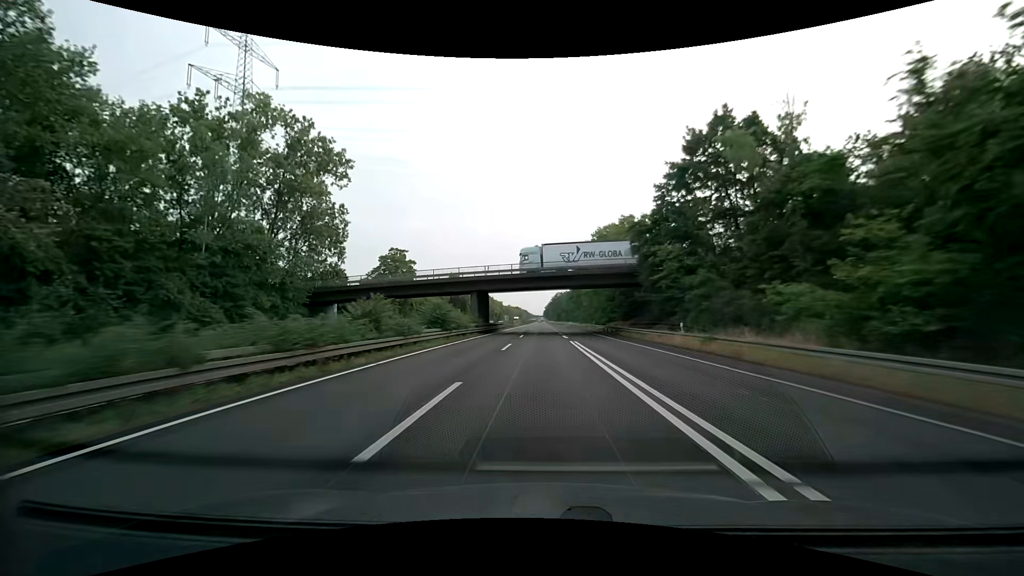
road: trunk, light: Day
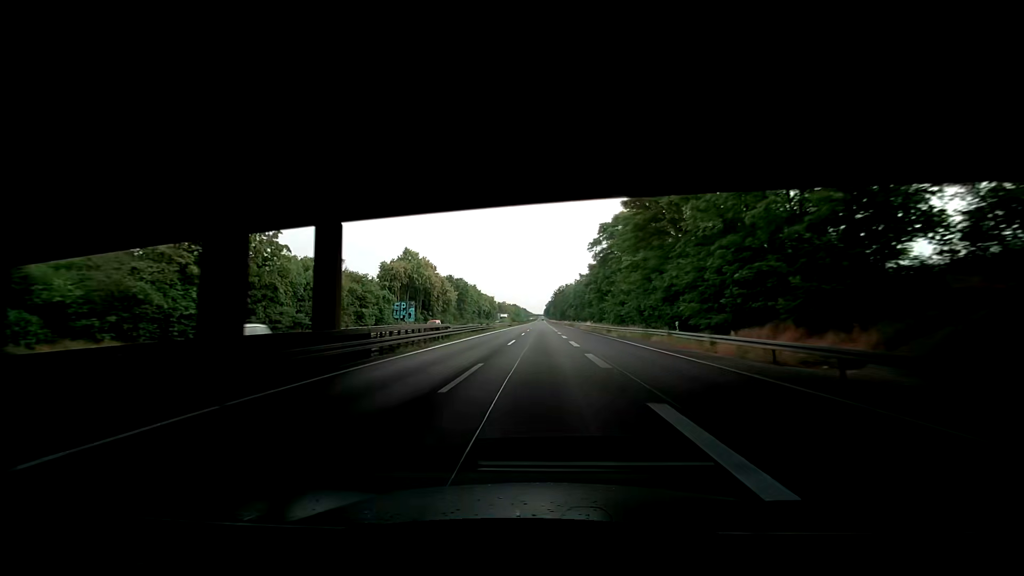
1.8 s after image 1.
(0.0, +49.5) m; 0°
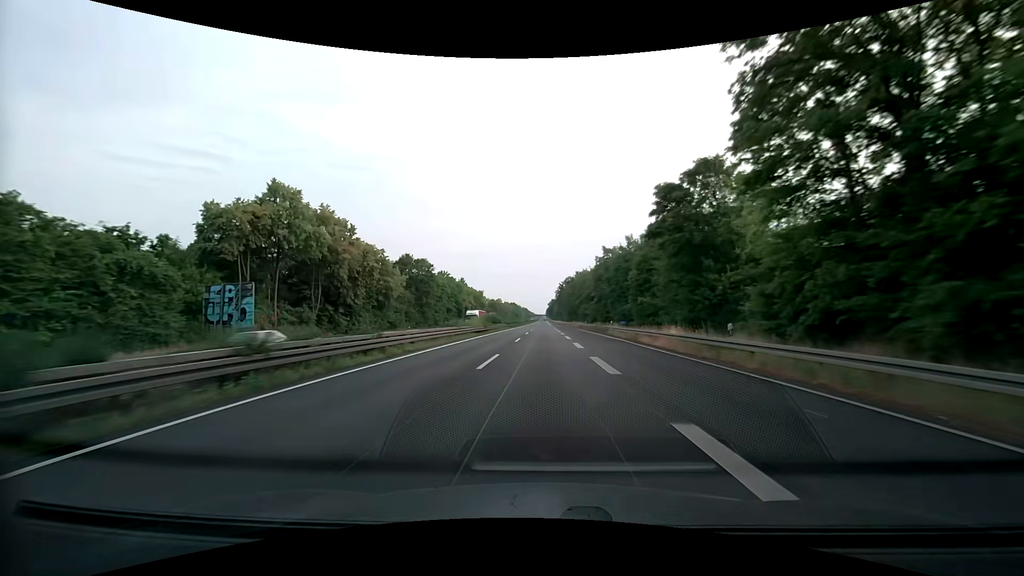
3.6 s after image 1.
(-0.2, +49.4) m; 0°
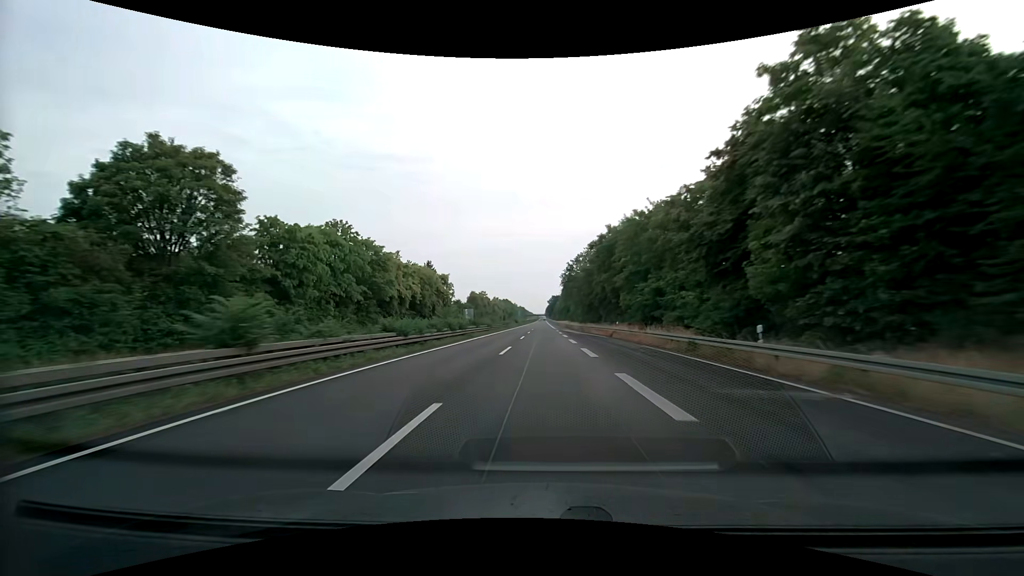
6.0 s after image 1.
(+0.1, +65.8) m; 0°
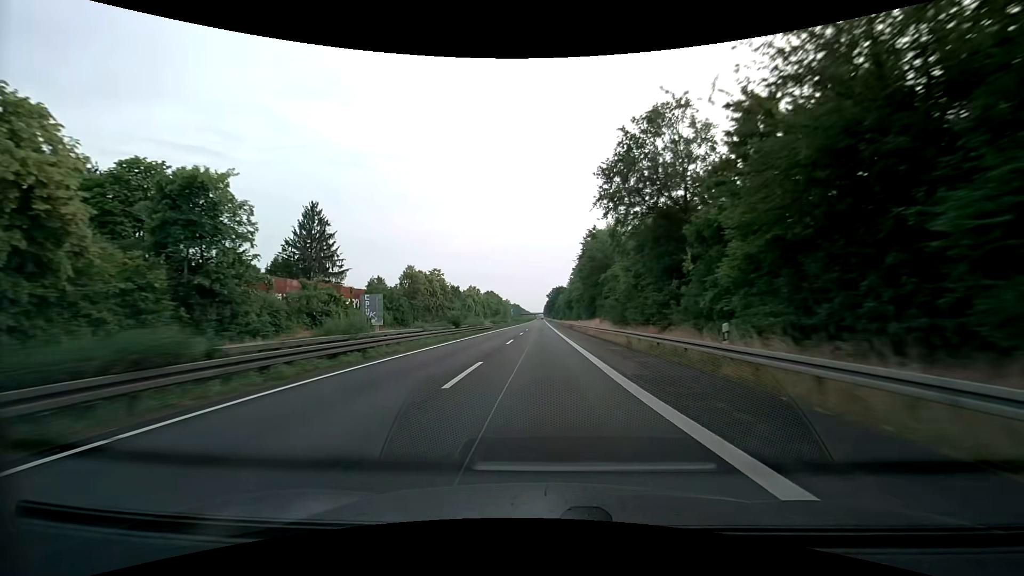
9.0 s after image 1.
(-0.3, +82.2) m; 0°
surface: asphalt
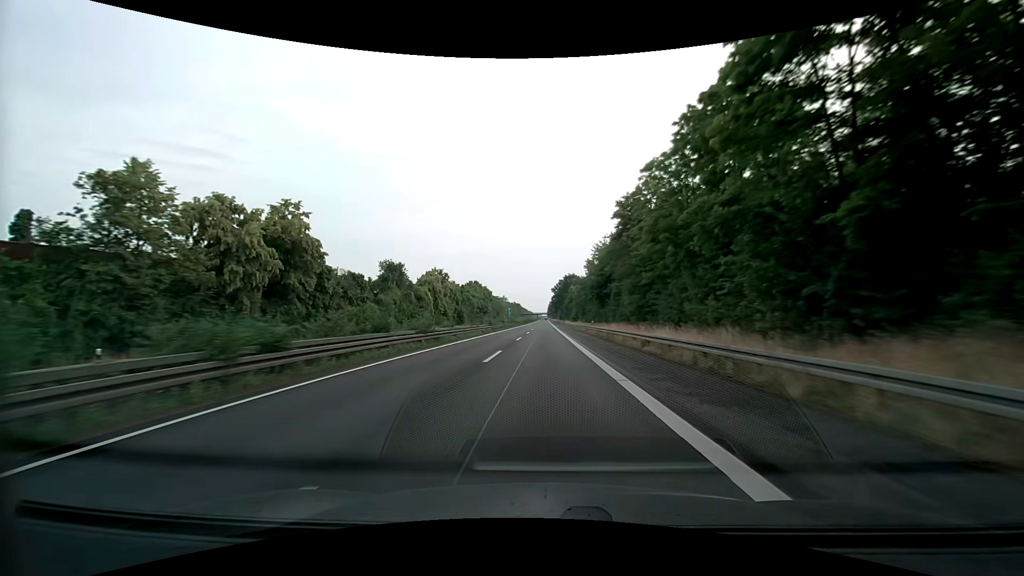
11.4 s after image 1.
(0.0, +65.7) m; 0°
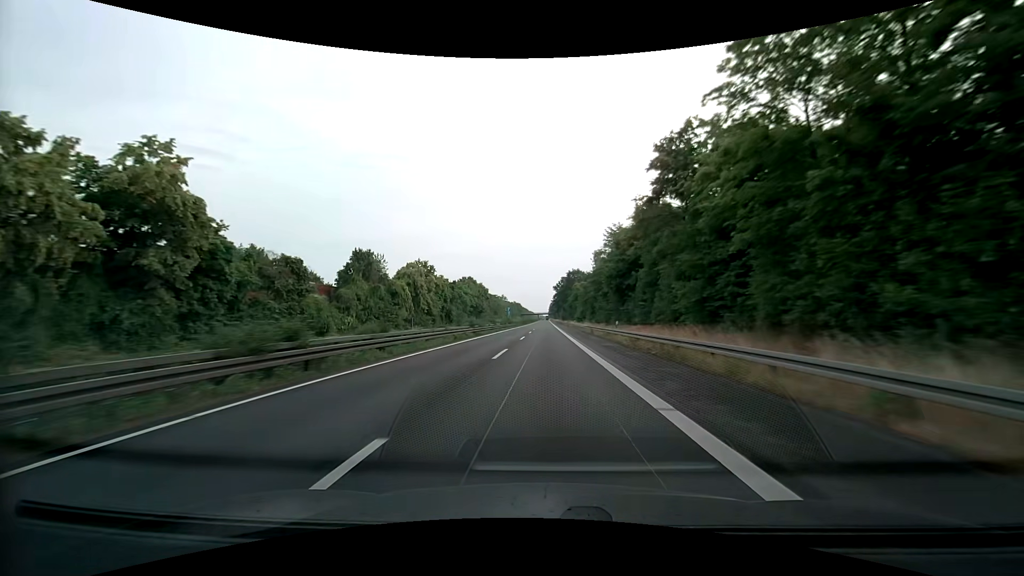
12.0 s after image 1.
(-0.1, +16.4) m; 0°
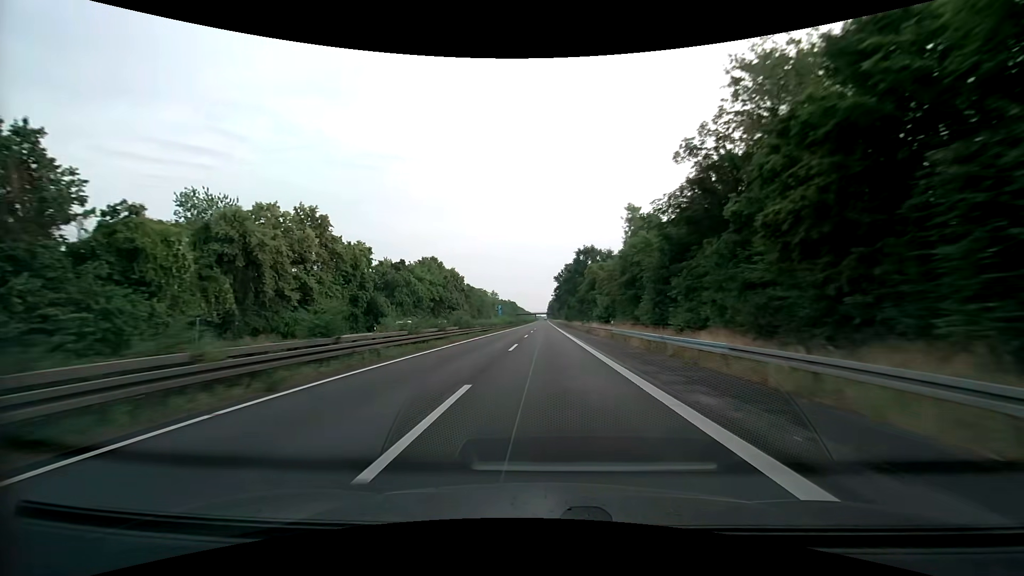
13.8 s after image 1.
(0.0, +49.3) m; 0°
(0, +10) (0, +20) (0, +30) (0, +40) (0, +50) (0, +60) (0, +70) (0, +80) (0, +90) (0, +100) m
